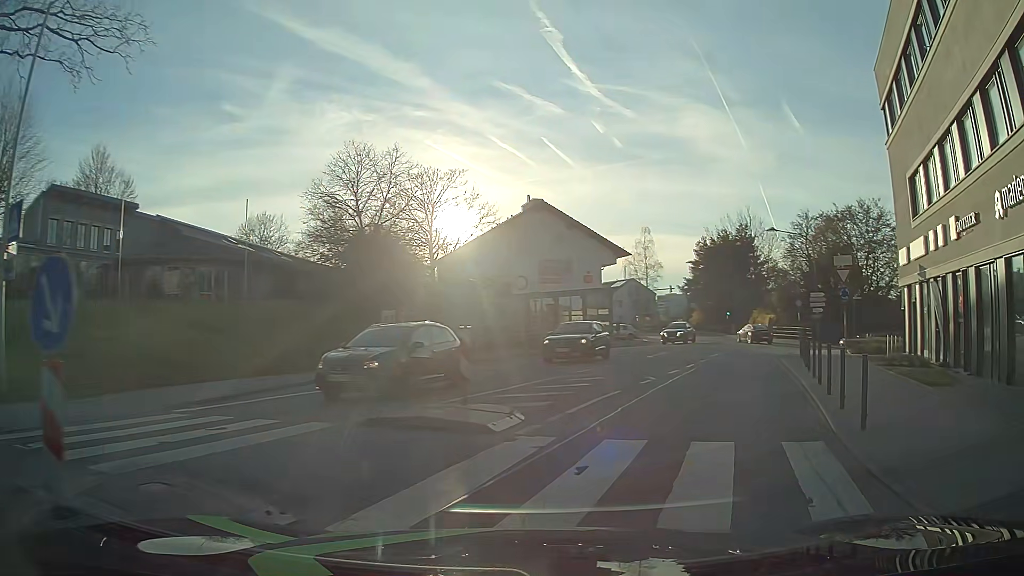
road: tertiary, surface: asphalt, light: Day
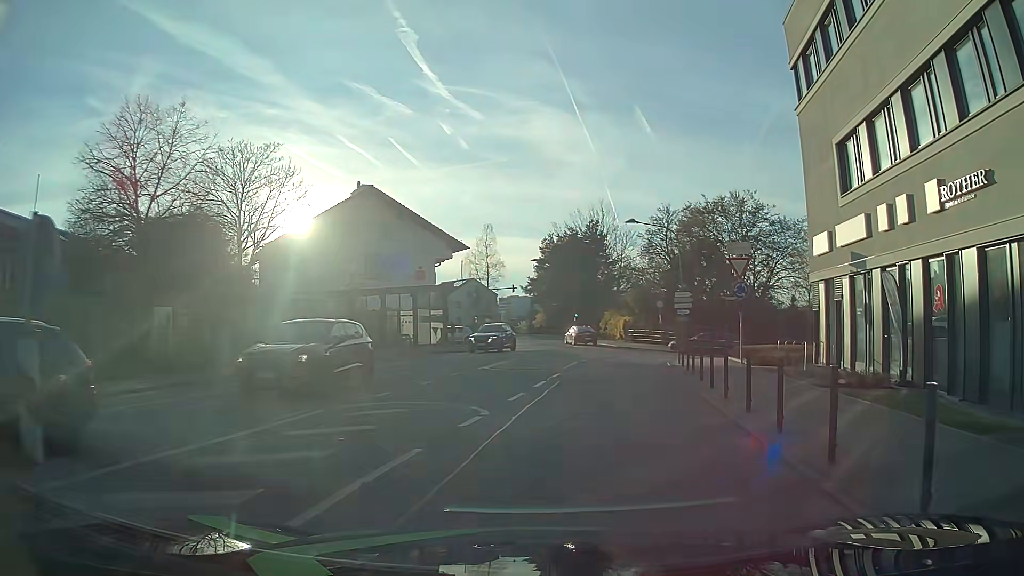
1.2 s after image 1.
(+1.0, +6.2) m; +16°
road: unclassified
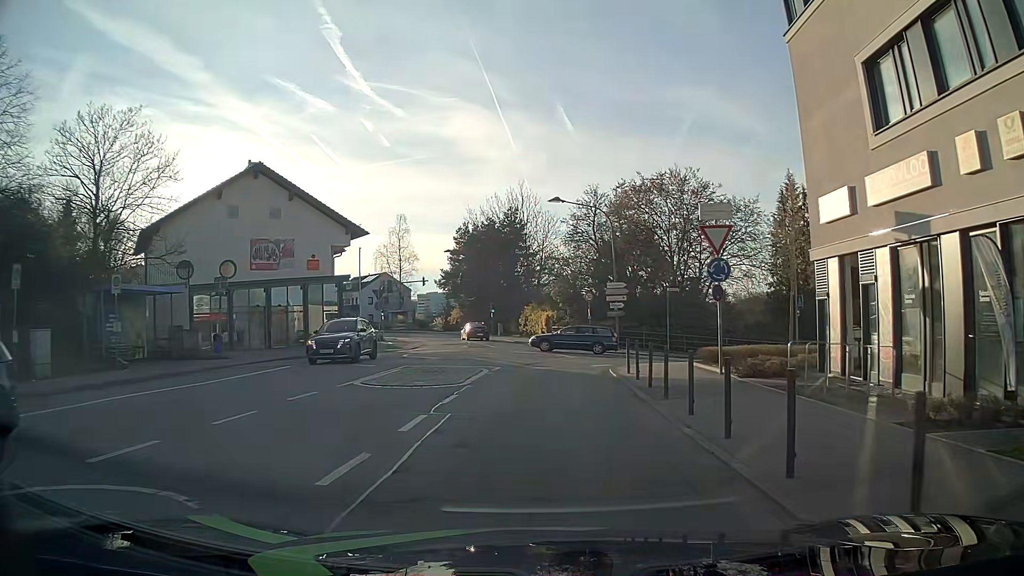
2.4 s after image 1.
(+0.4, +6.8) m; +5°
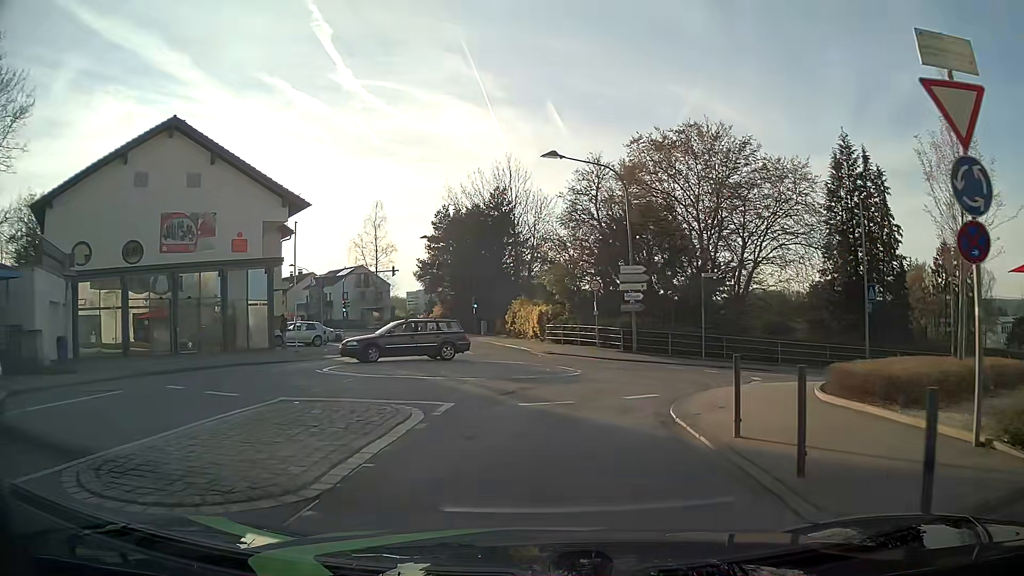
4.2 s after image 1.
(+0.2, +10.2) m; 0°
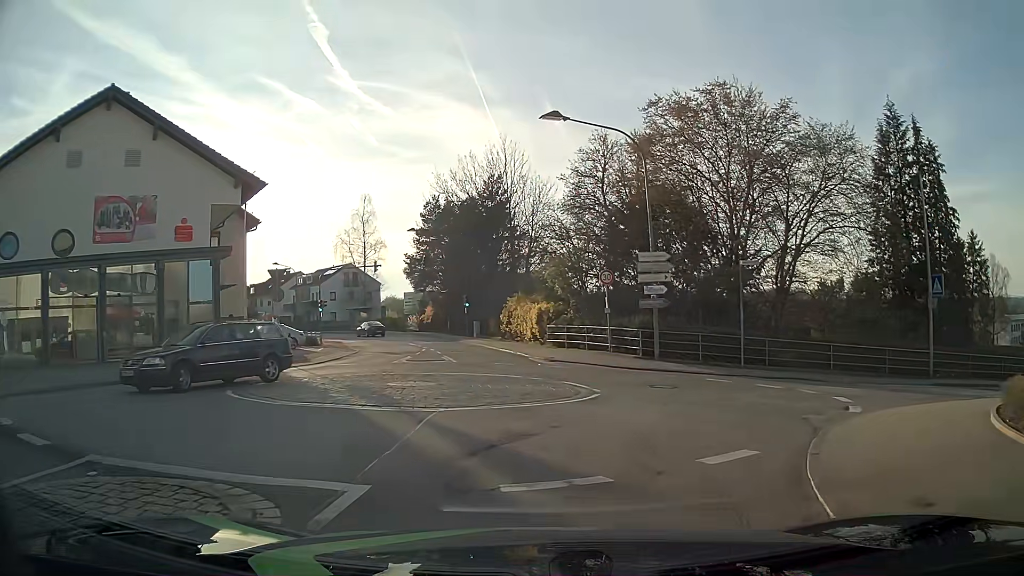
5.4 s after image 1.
(+0.1, +5.7) m; 0°
(+1, +10) (+9, +16) (+19, +18) (+29, +19) (+39, +21) (+49, +23) (+58, +26) (+68, +29) (+77, +33) (+86, +38) m
